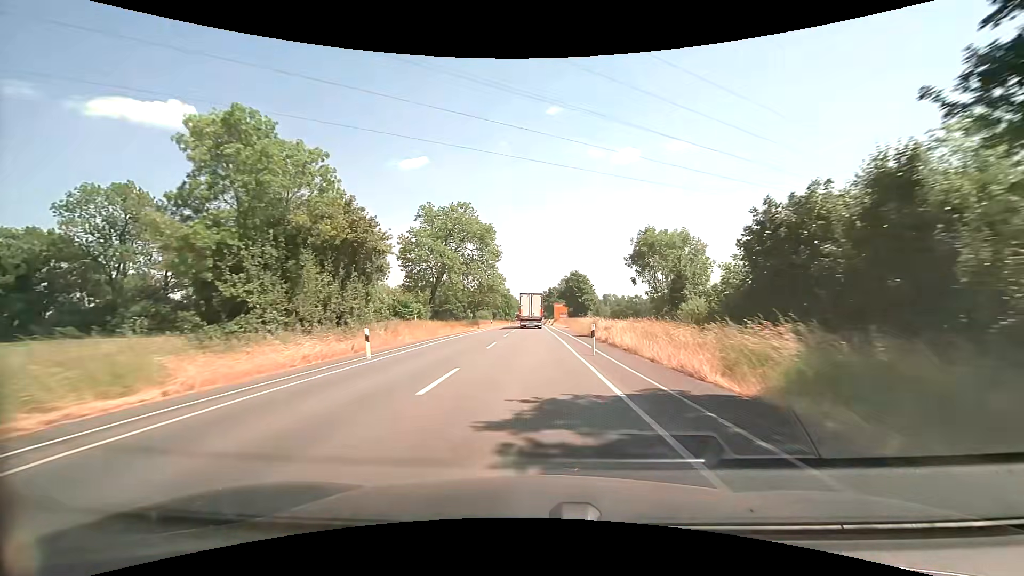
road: secondary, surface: asphalt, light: Day
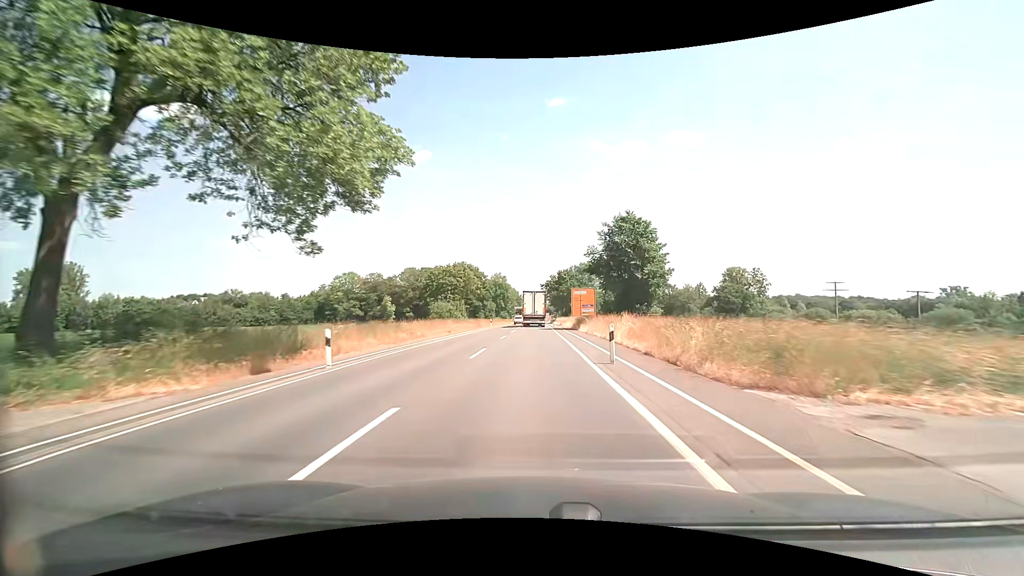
(0.0, +54.1) m; -1°
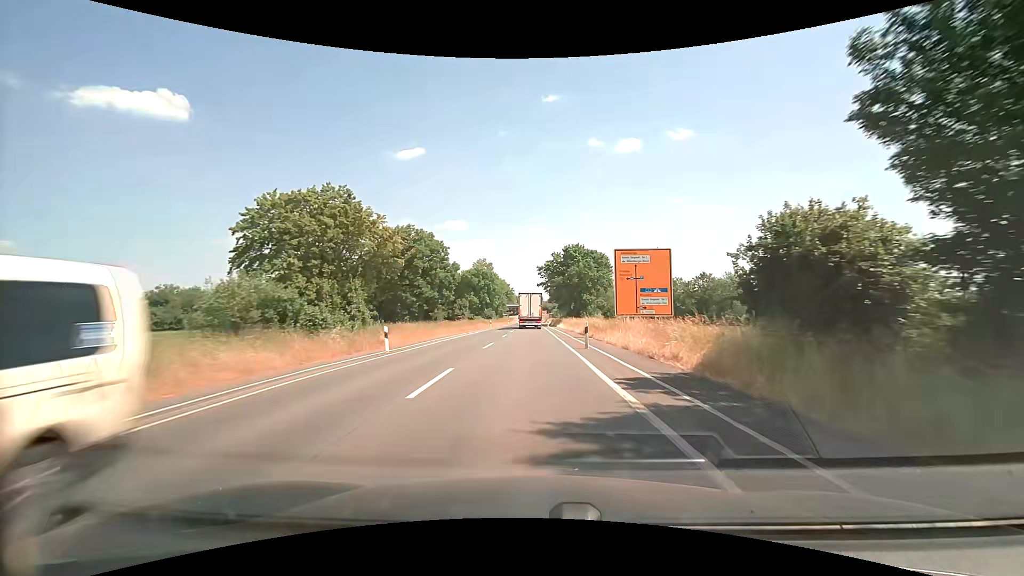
(+0.3, +43.3) m; 0°
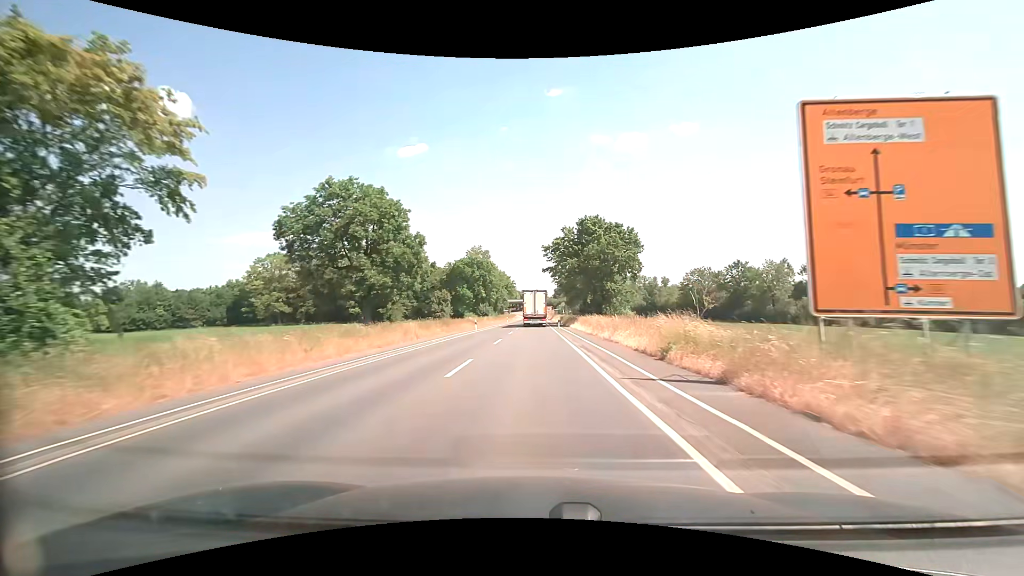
(+0.1, +21.6) m; 0°
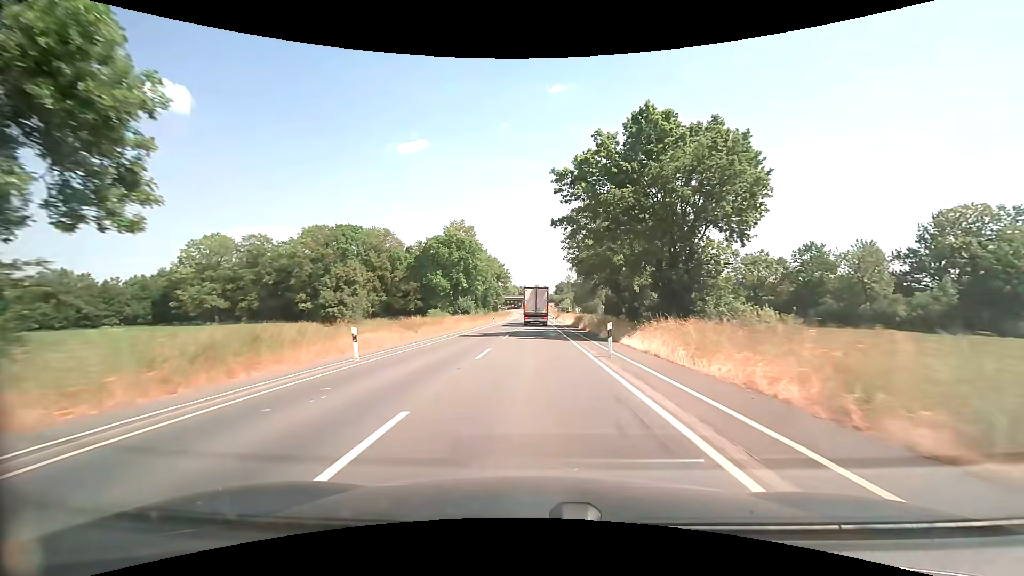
(-0.1, +32.5) m; 0°
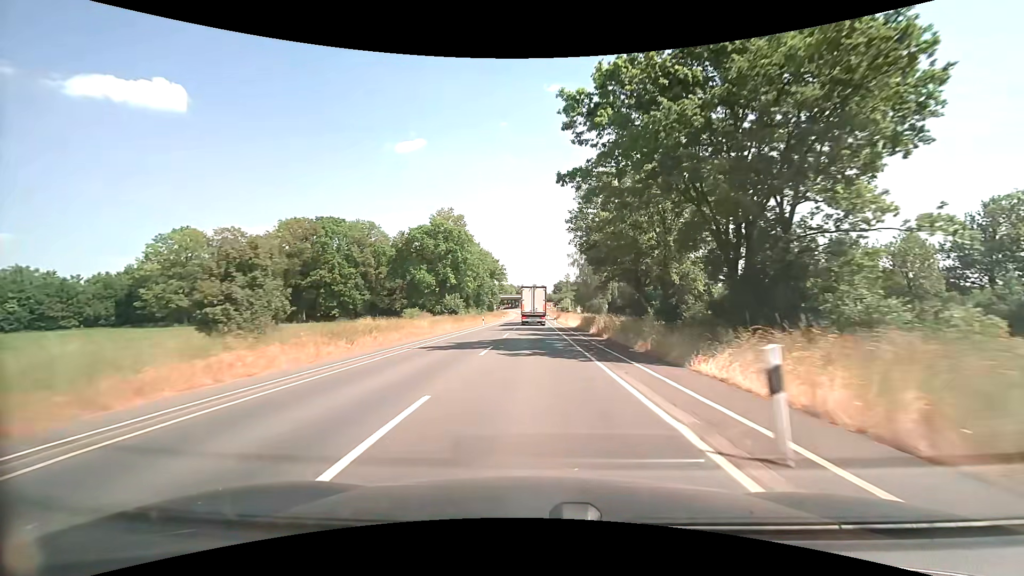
(0.0, +10.7) m; 0°
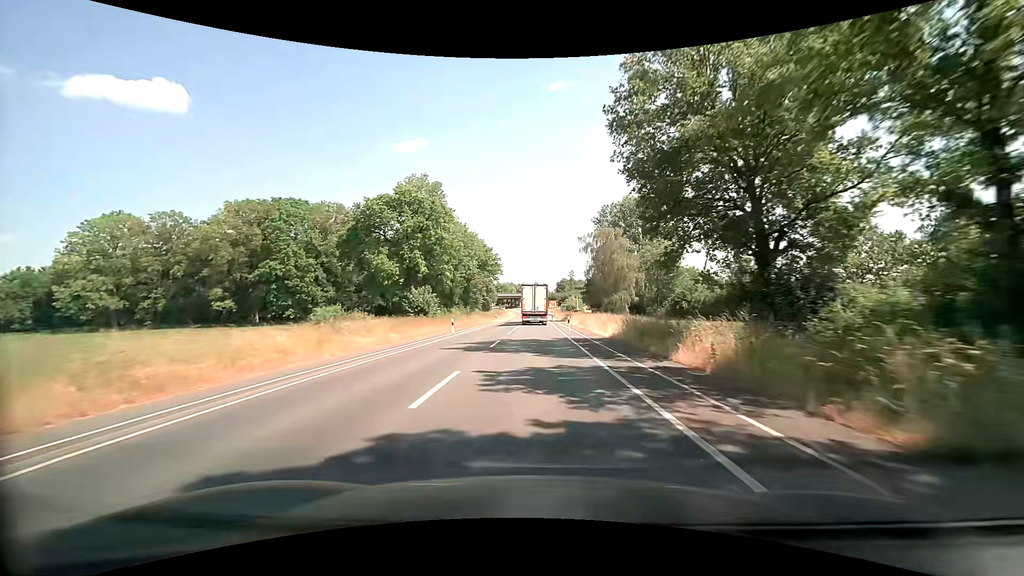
(0.0, +21.1) m; -1°
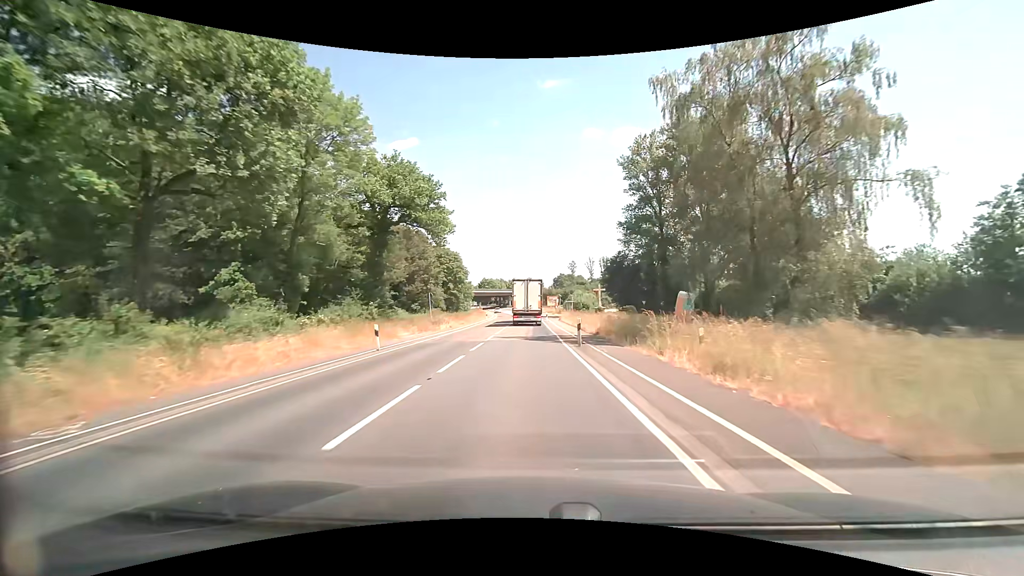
(+0.9, +50.6) m; +1°
(0, +10) (0, +20) (0, +30) (-1, +40) (-1, +50) (-1, +60) (-1, +70) (-1, +80) (-2, +90) (-2, +100) m
